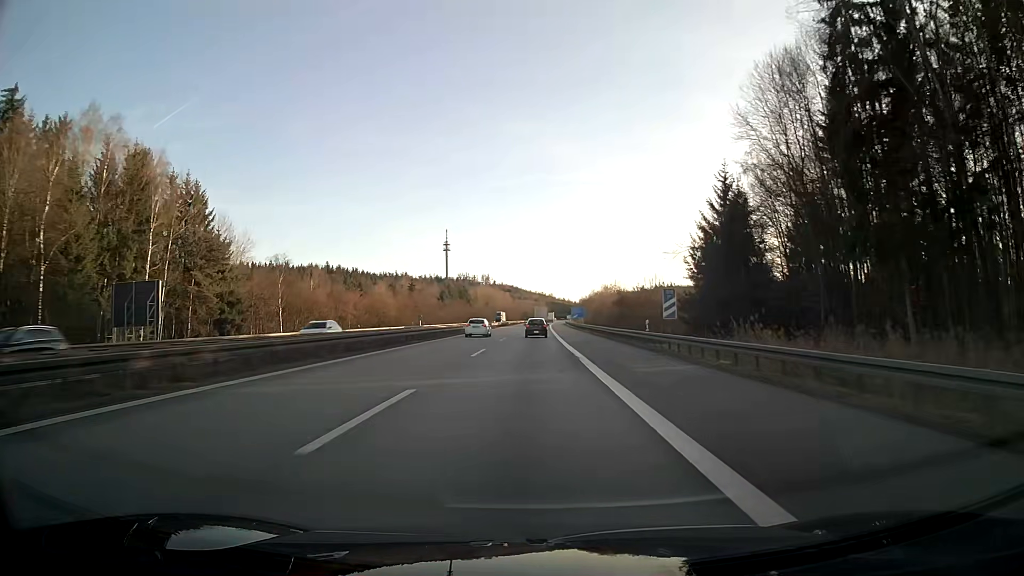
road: motorway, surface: asphalt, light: Day
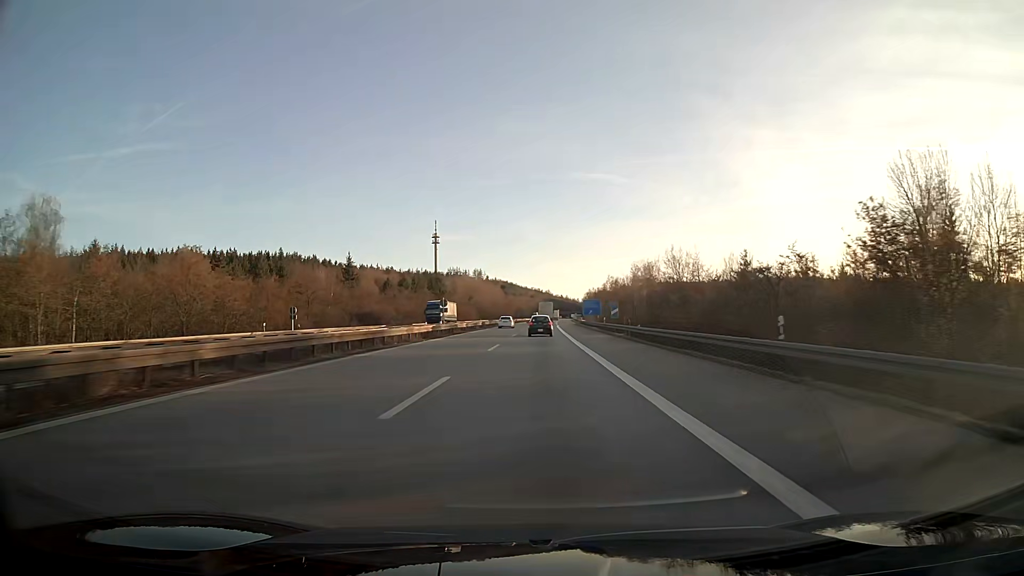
(+0.2, +69.9) m; +1°
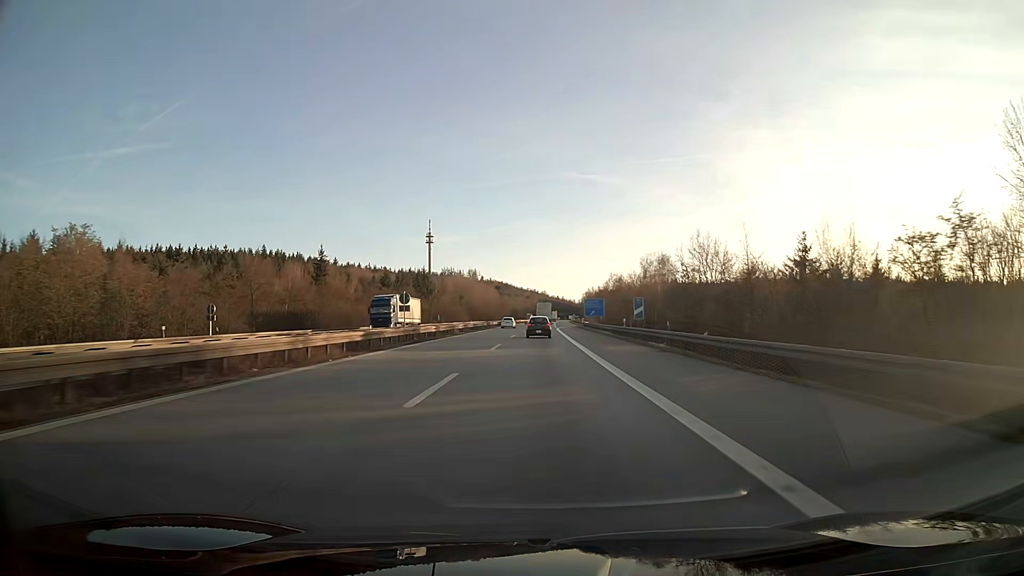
(0.0, +16.7) m; 0°
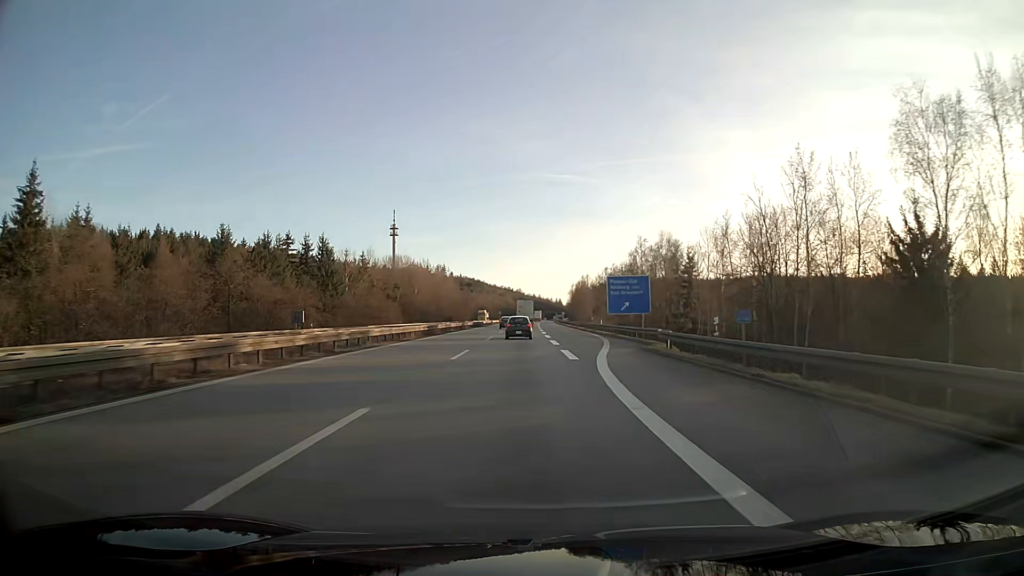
(+1.2, +78.1) m; +2°
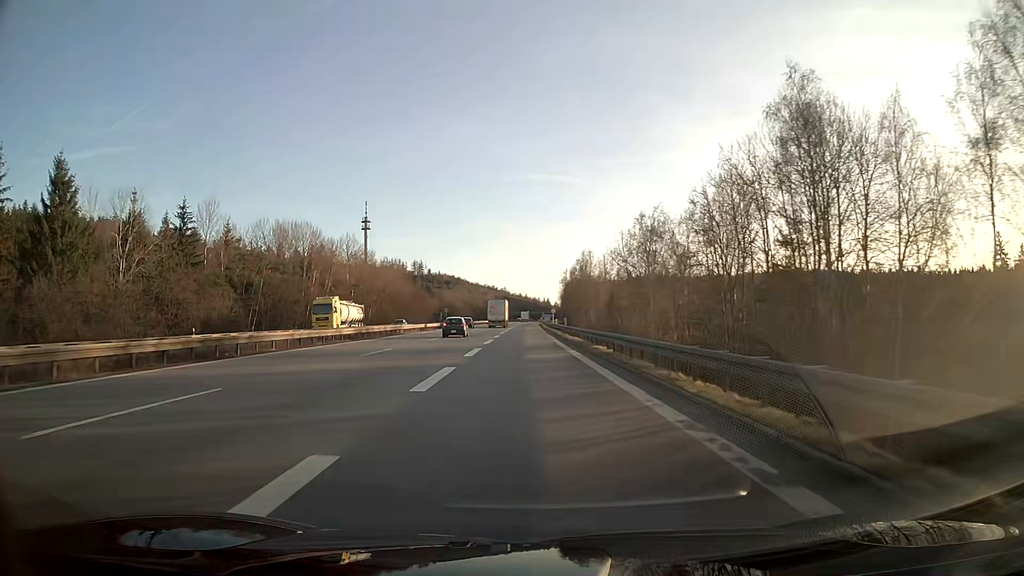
(+2.1, +69.4) m; 0°
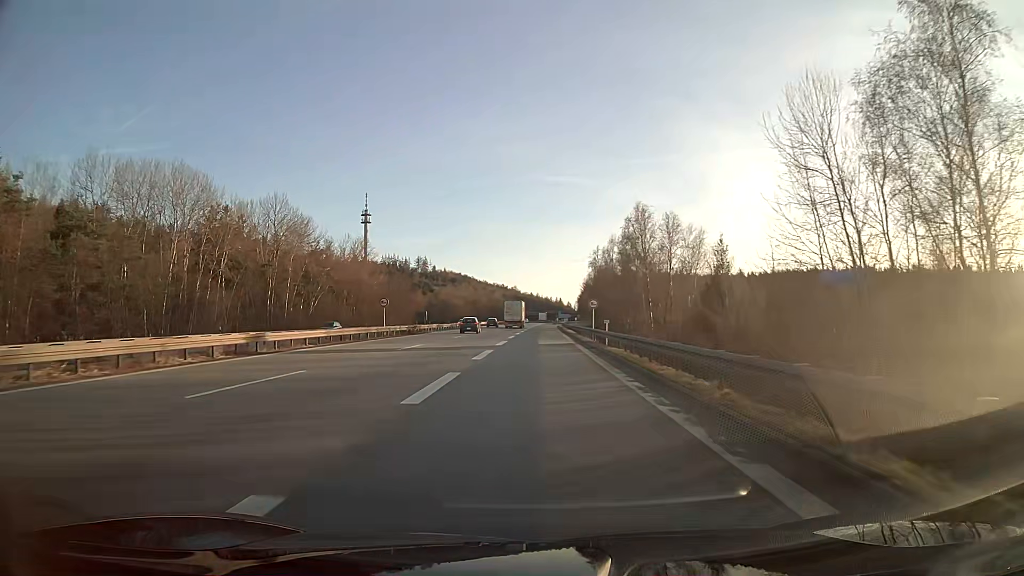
(-0.5, +49.3) m; -1°
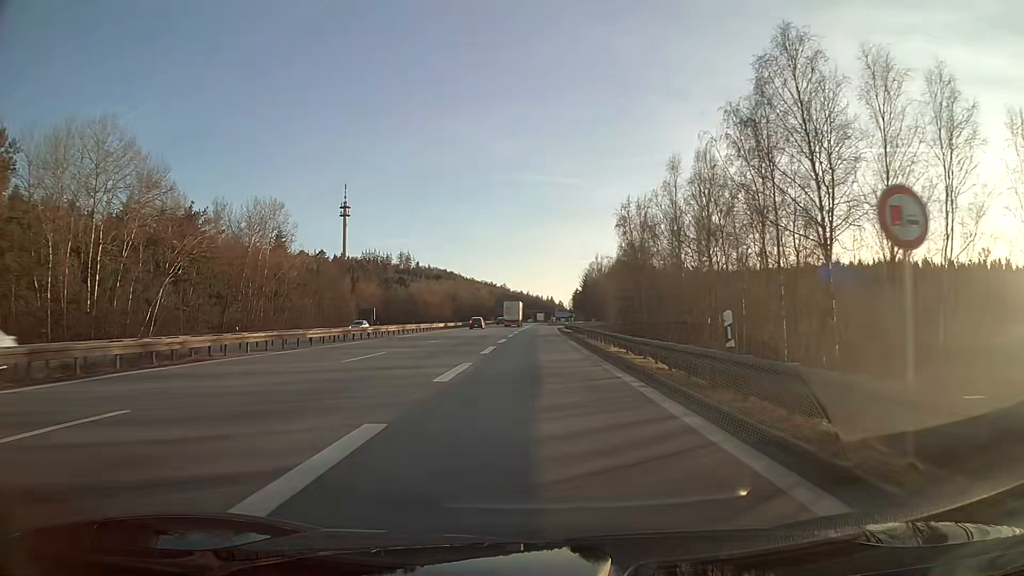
(+0.3, +43.9) m; +1°
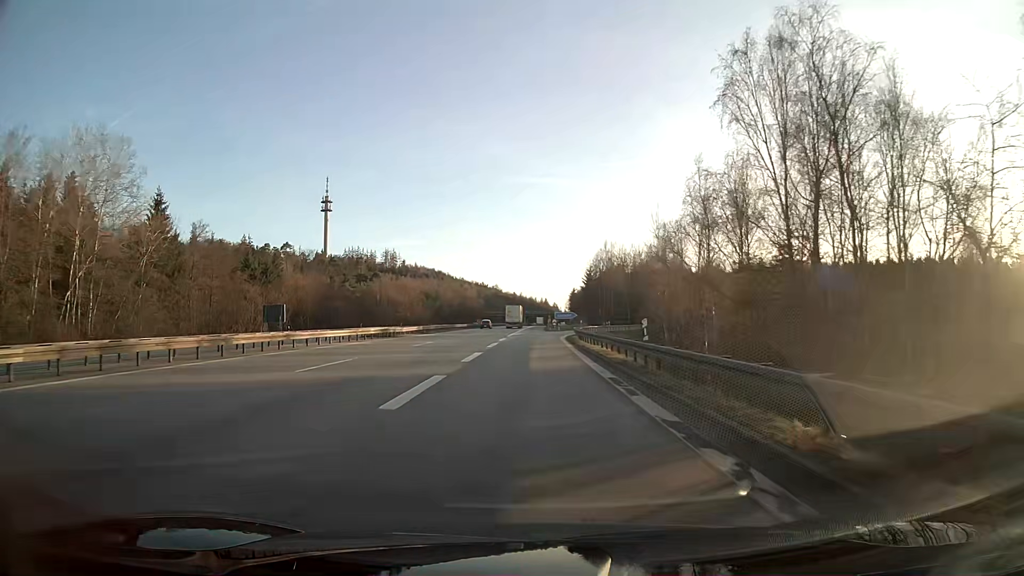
(+0.2, +39.6) m; 0°
